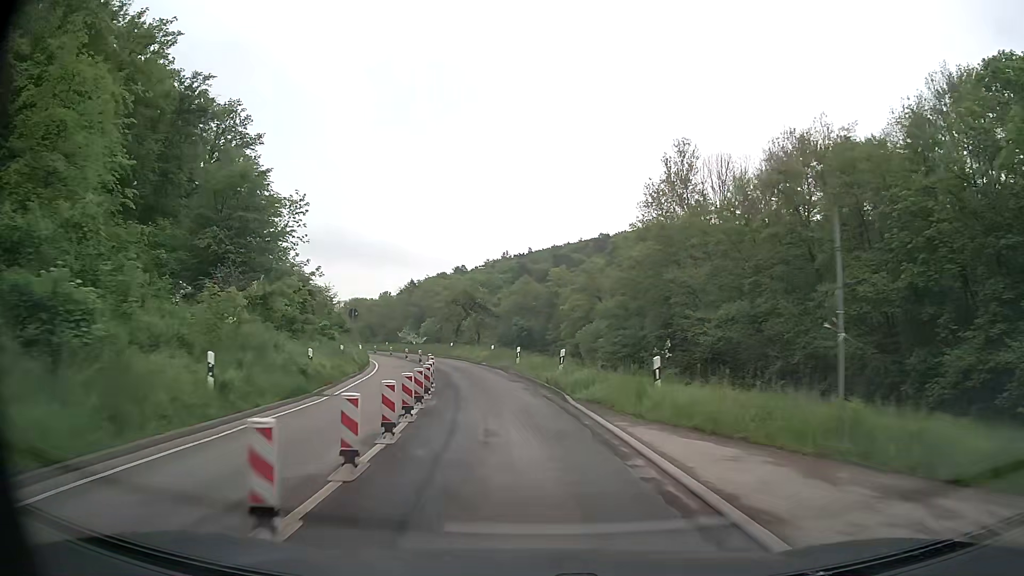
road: secondary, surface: asphalt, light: Day
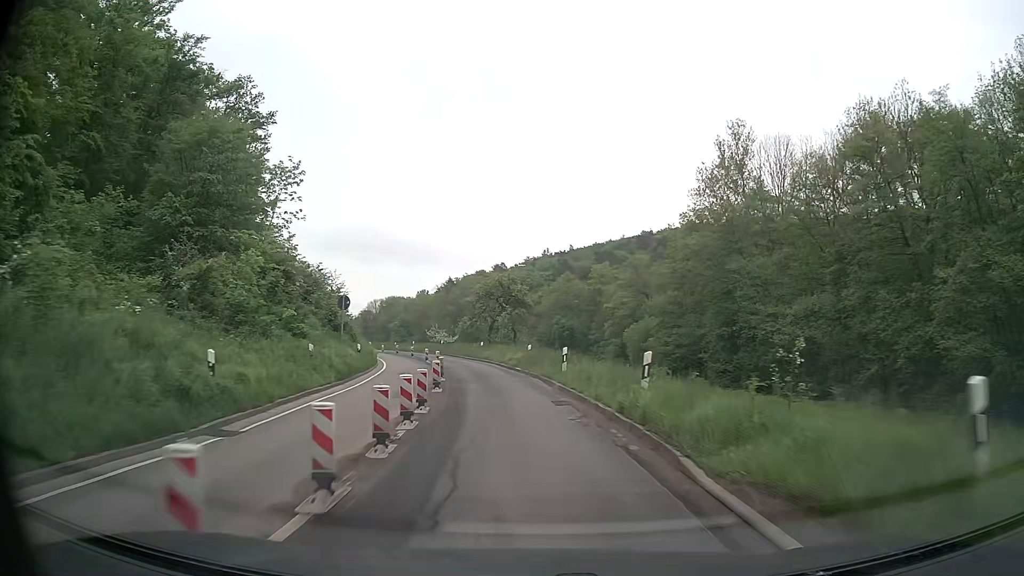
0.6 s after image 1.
(-0.3, +9.0) m; -3°
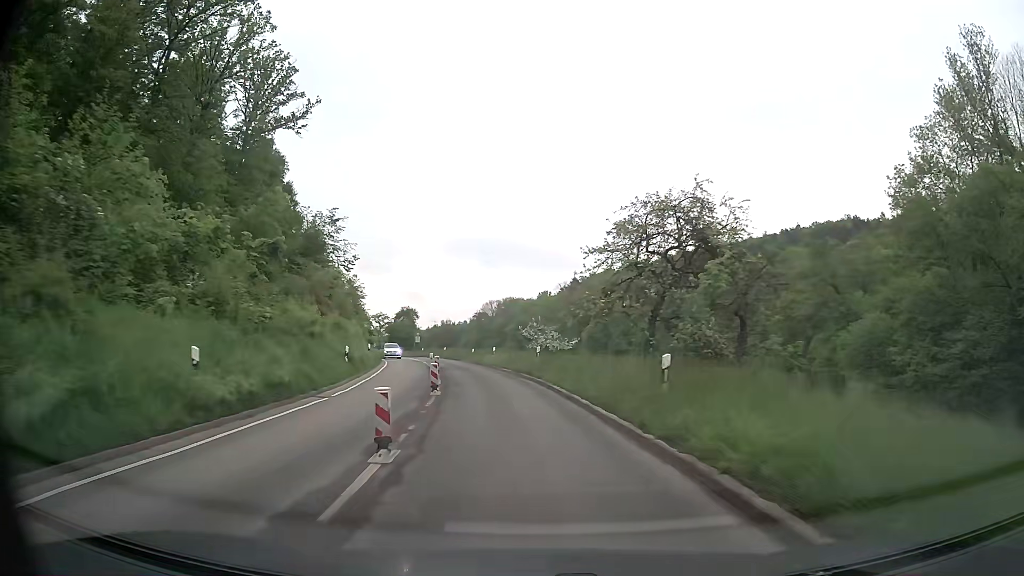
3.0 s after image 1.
(-3.6, +35.6) m; -11°
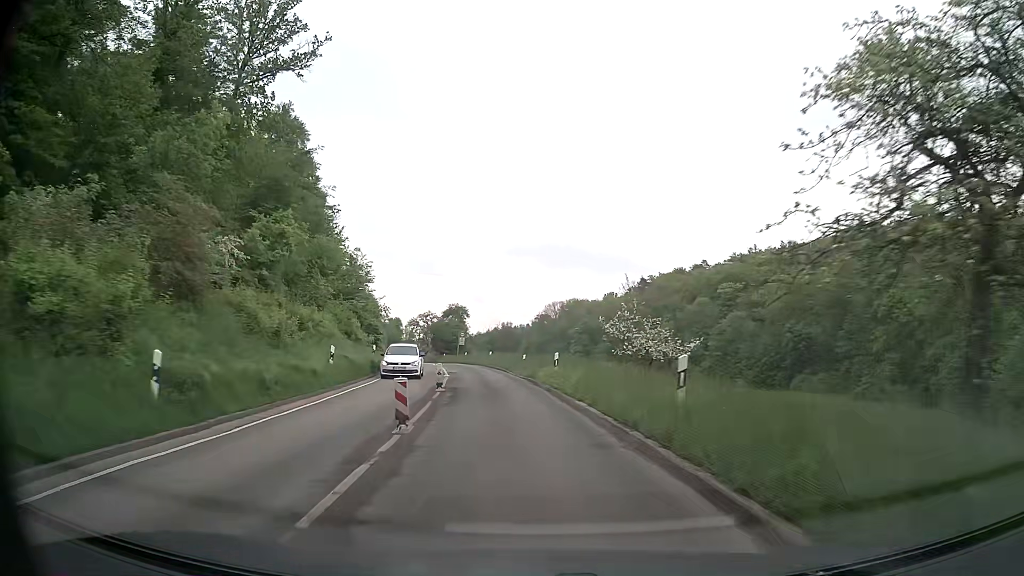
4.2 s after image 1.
(-0.8, +17.8) m; -5°
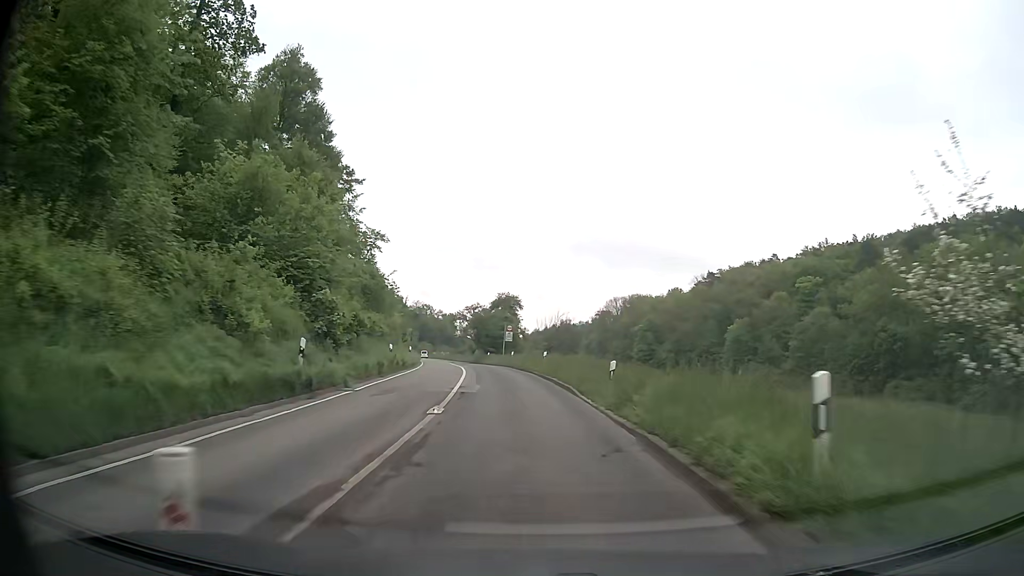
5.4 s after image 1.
(-0.9, +17.7) m; -5°
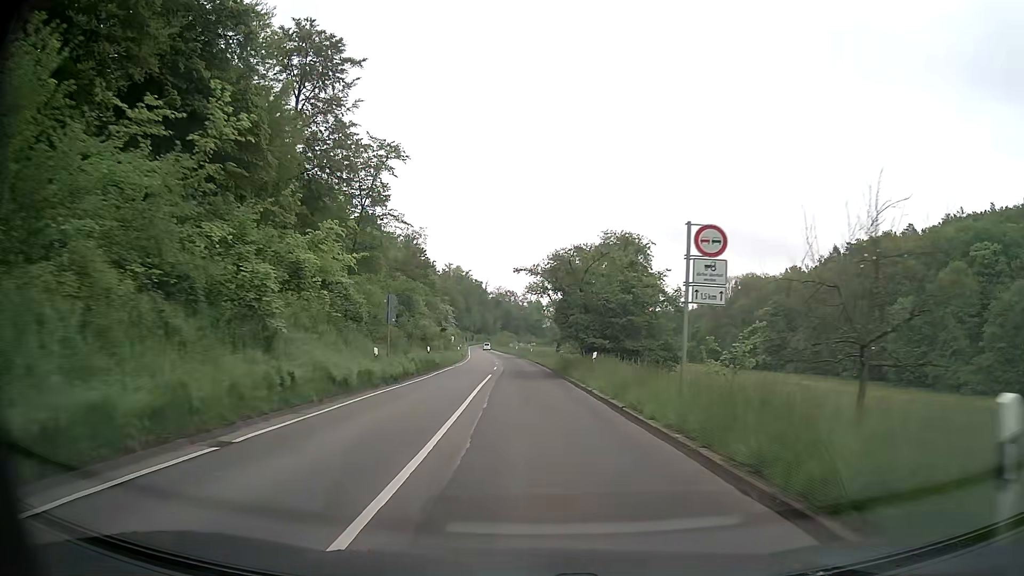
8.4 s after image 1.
(-3.4, +44.9) m; -8°
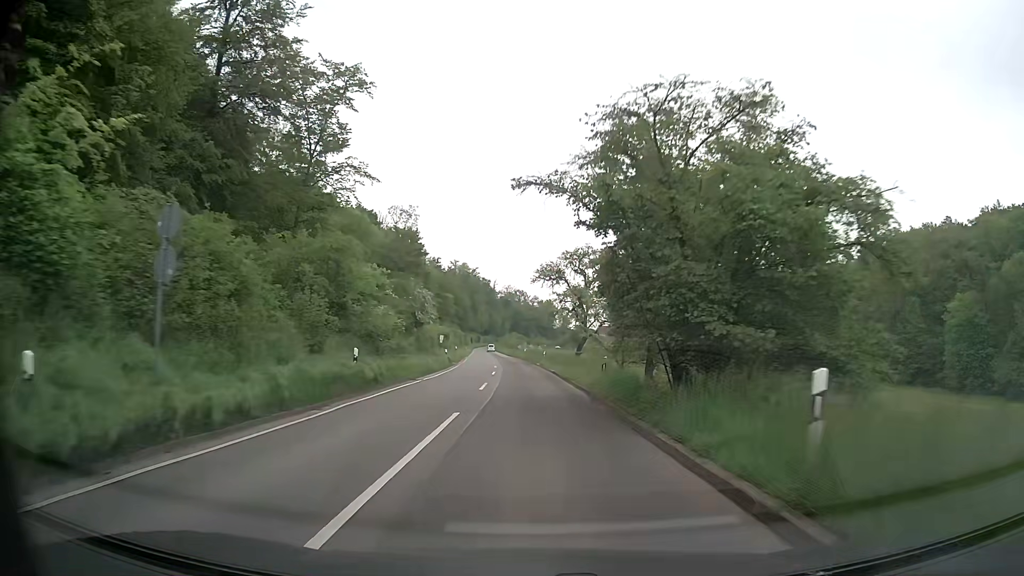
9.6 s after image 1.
(-0.2, +18.3) m; 0°
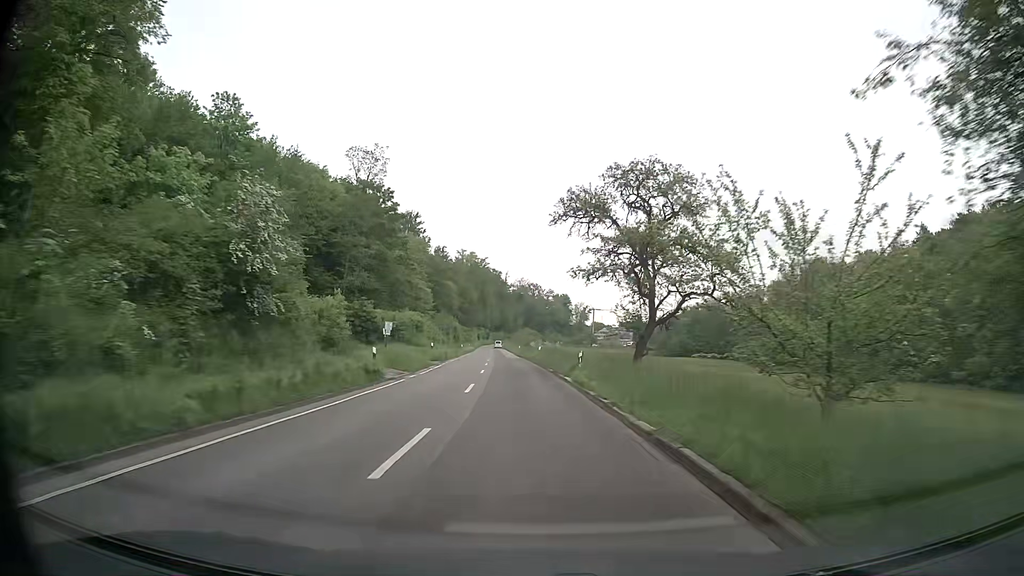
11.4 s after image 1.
(-0.5, +27.8) m; -1°
(0, +10) (0, +20) (-1, +30) (-1, +40) (-2, +50) (-3, +60) (-3, +70) (-4, +80) (-5, +90) (-5, +100) m
